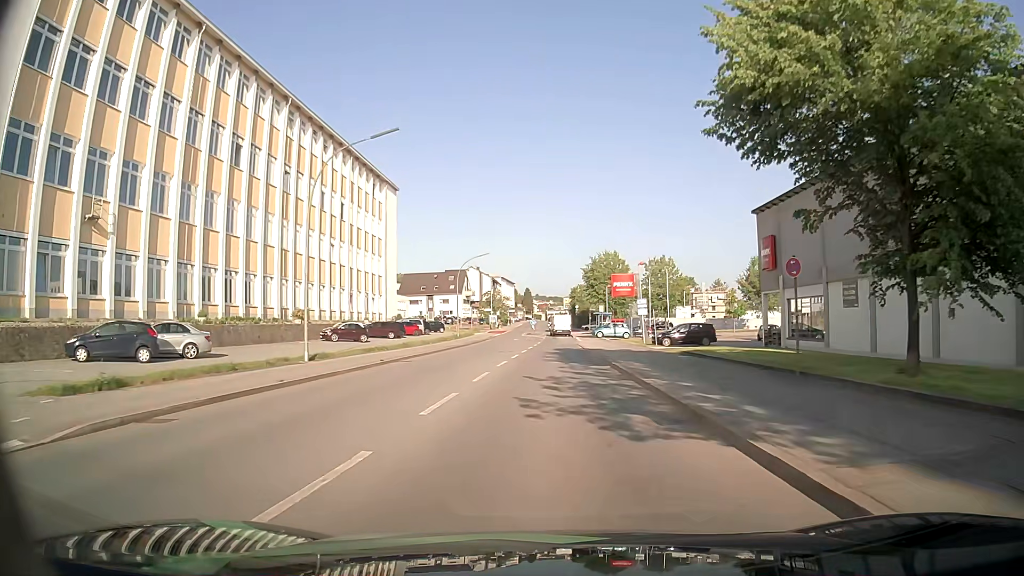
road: tertiary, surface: asphalt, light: Day
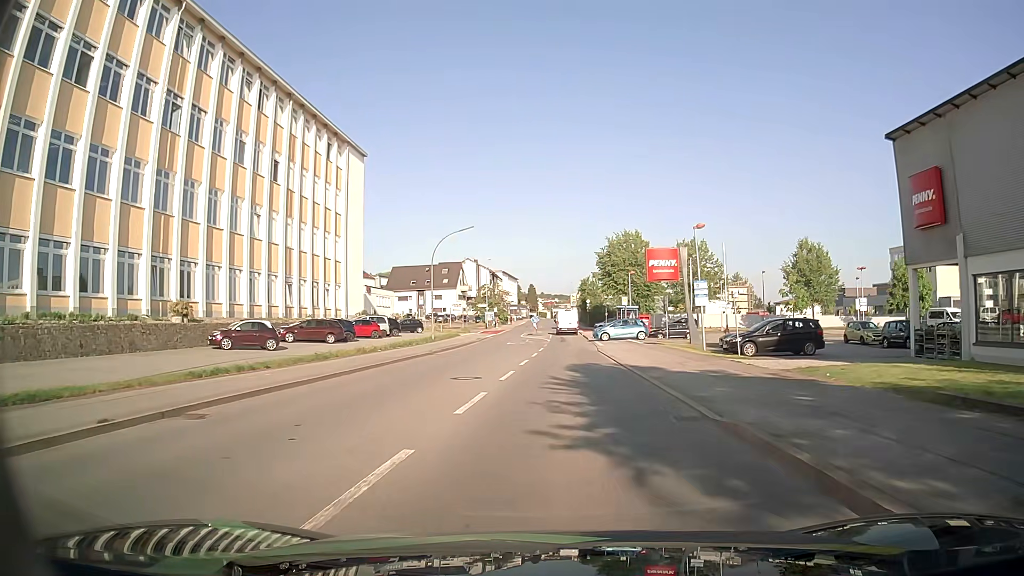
(-0.1, +18.4) m; 0°
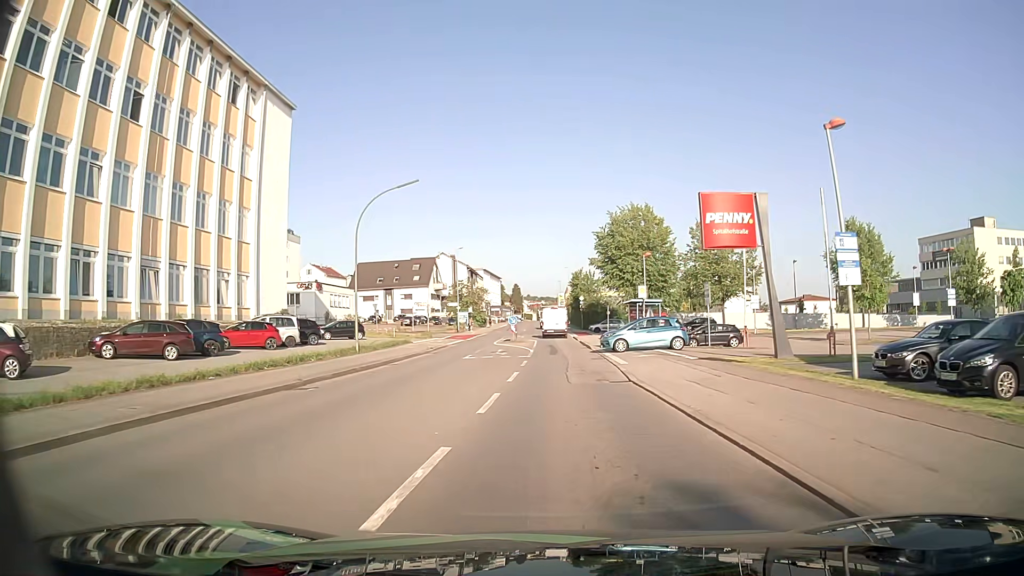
(+0.1, +17.9) m; +1°
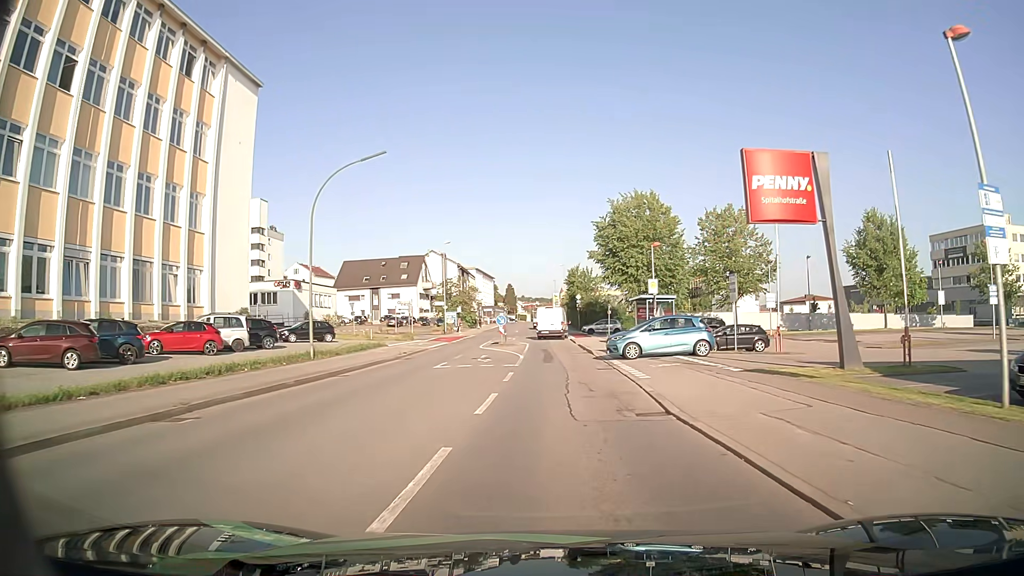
(0.0, +6.1) m; 0°
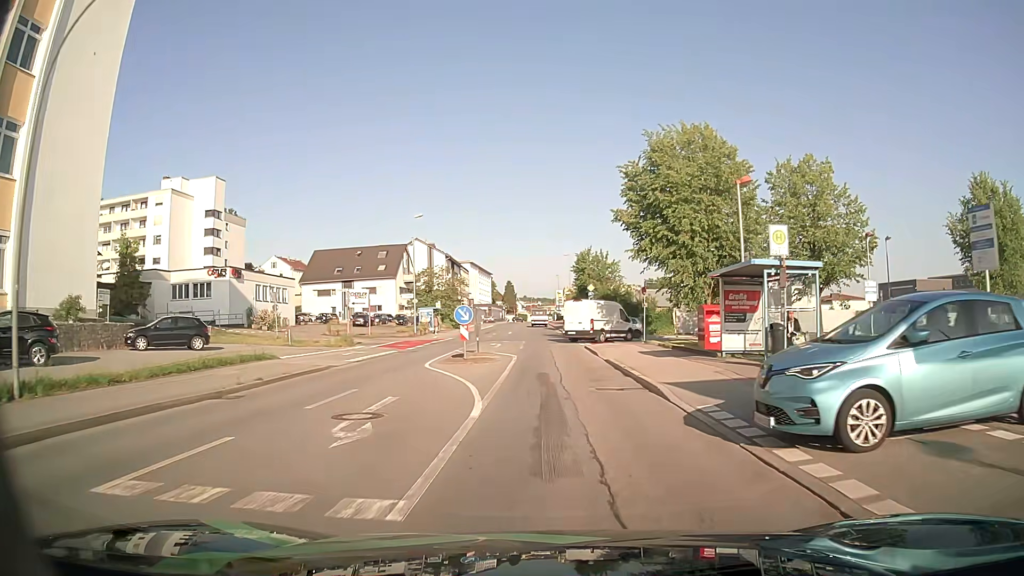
(0.0, +18.2) m; 0°
